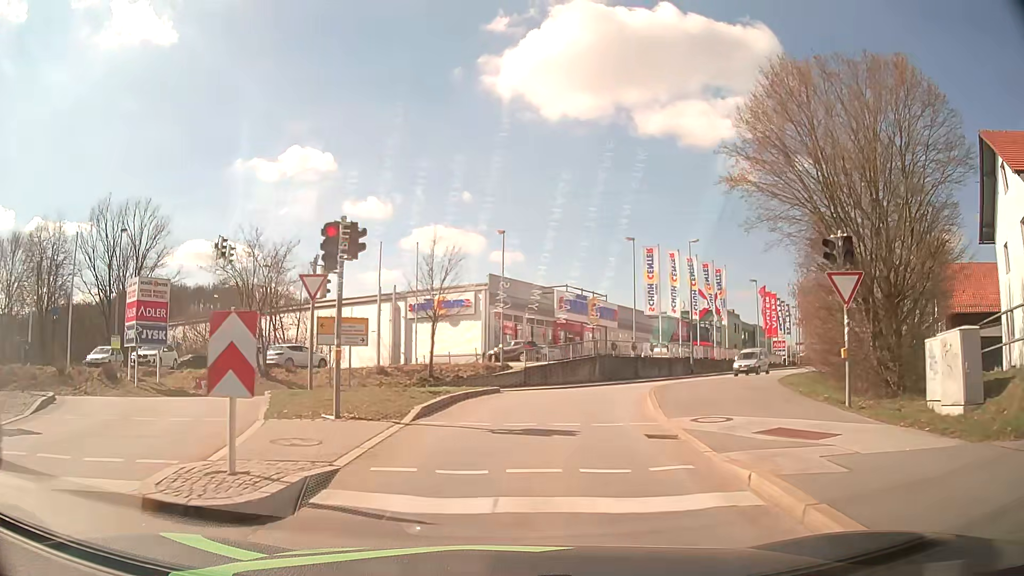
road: primary_link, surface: asphalt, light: Day
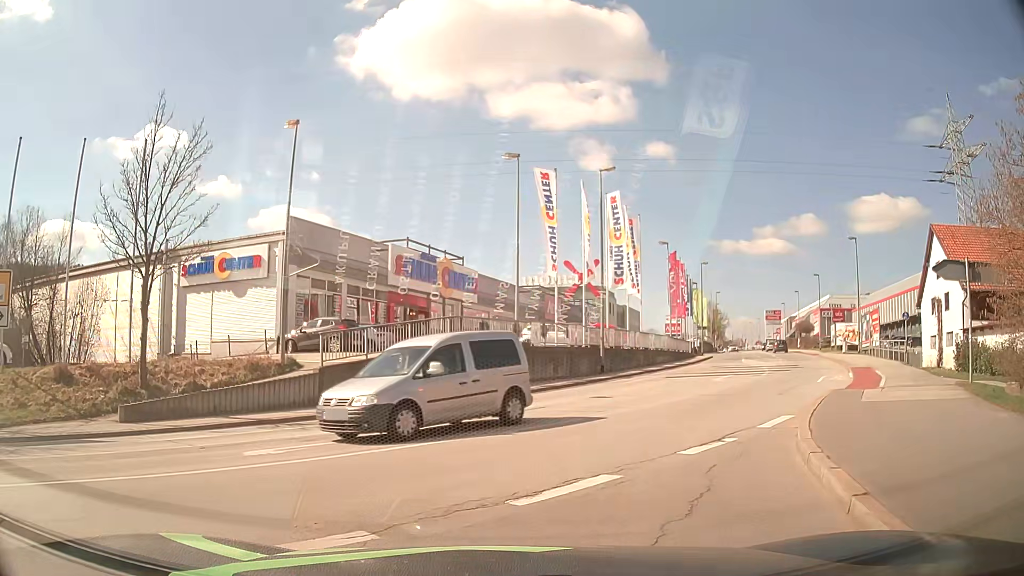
(+1.5, +17.6) m; +11°
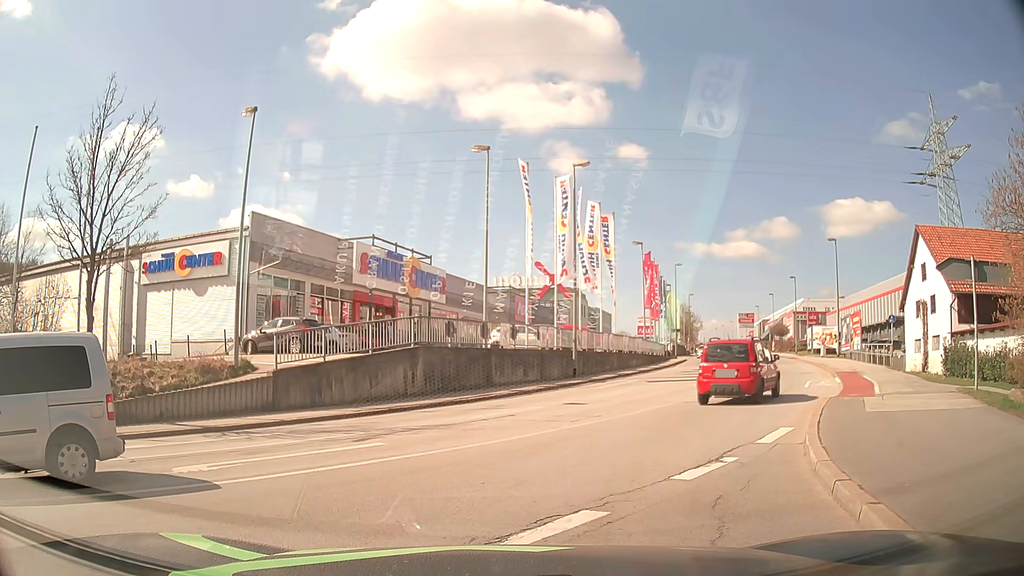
(+0.1, +1.3) m; +3°
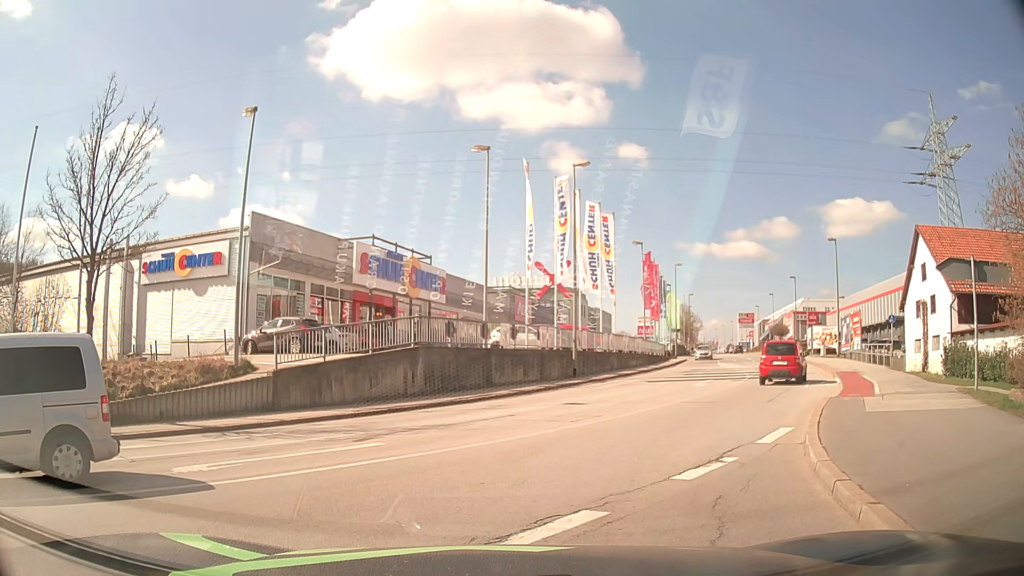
(0.0, 0.0) m; 0°
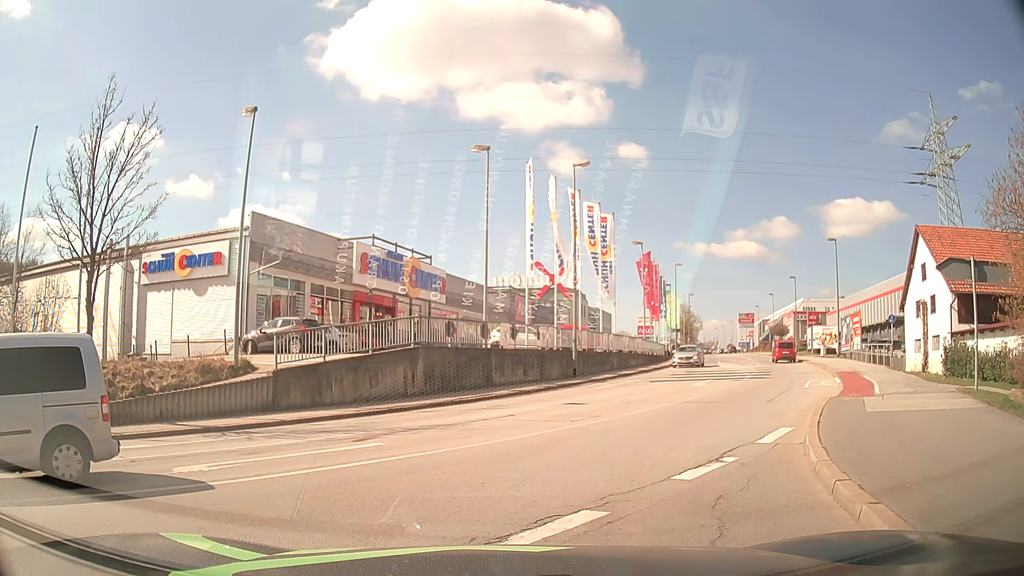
(0.0, 0.0) m; 0°
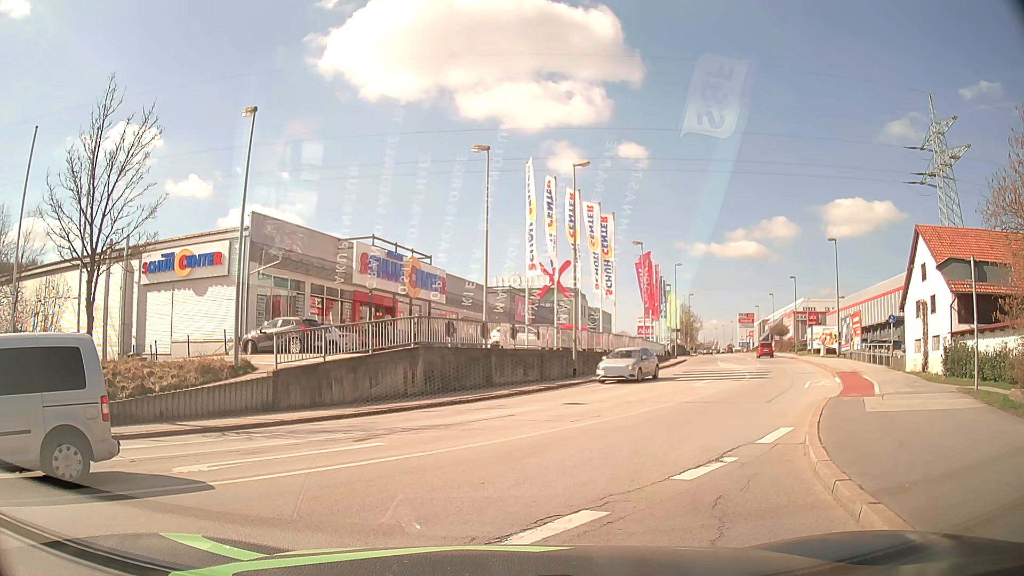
(0.0, 0.0) m; 0°
